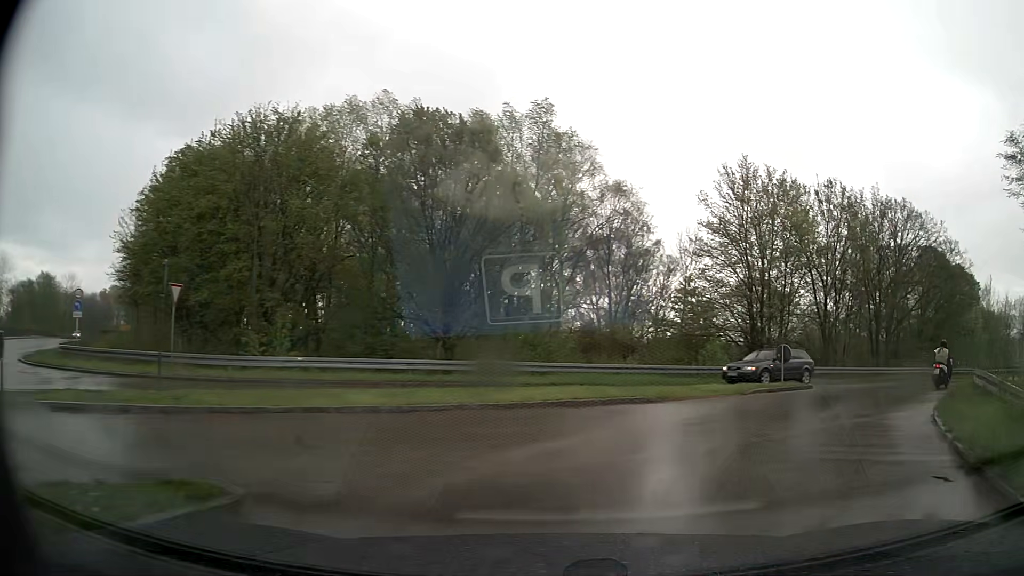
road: primary_link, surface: asphalt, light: Day
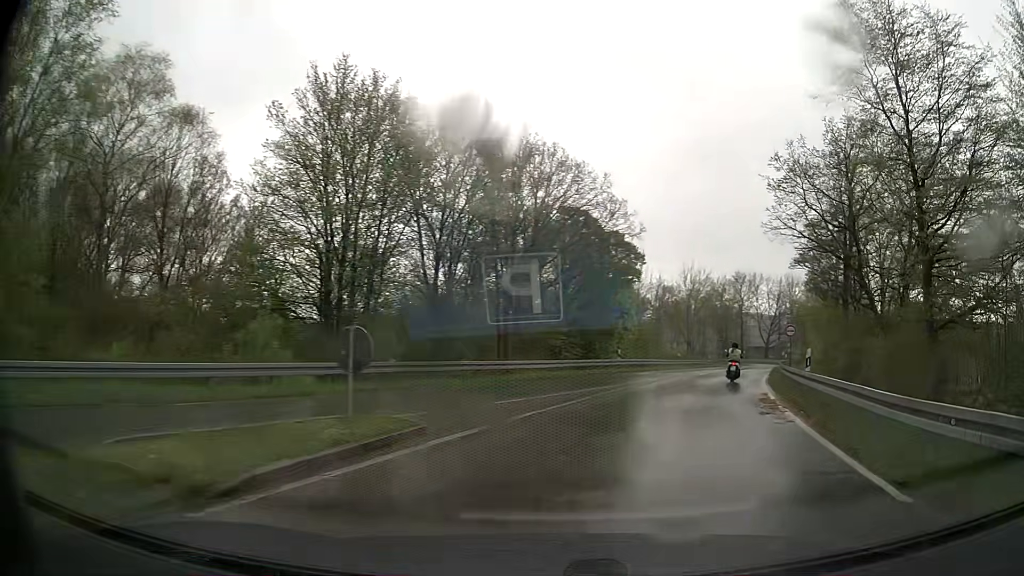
(+3.9, +12.5) m; +34°
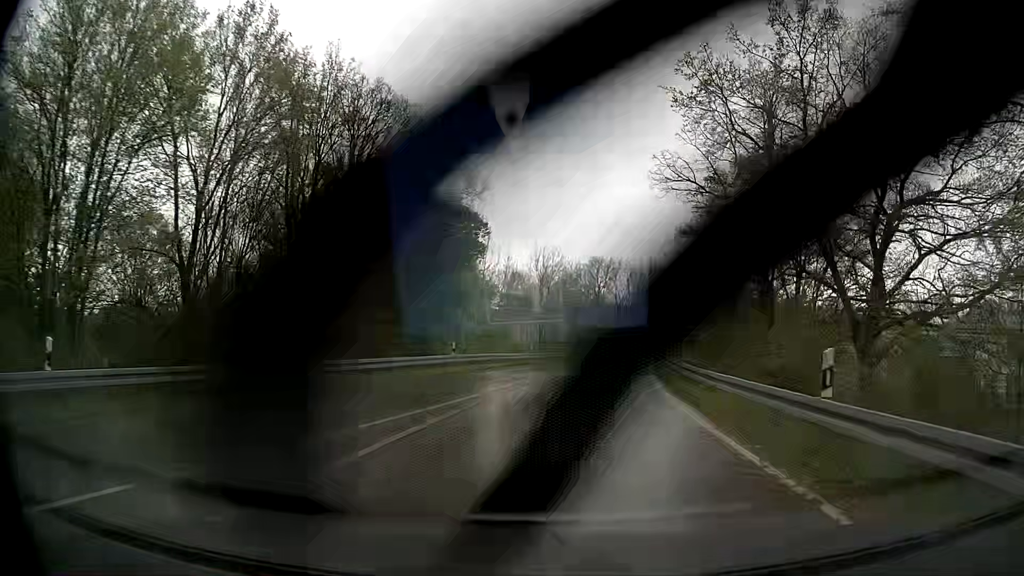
(+1.5, +9.6) m; +13°
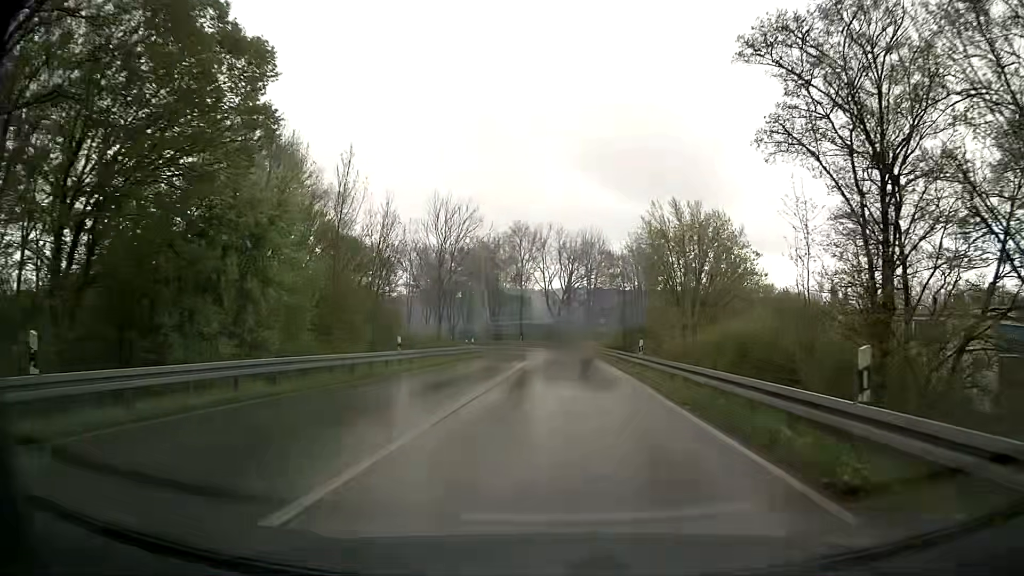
(+1.5, +24.1) m; +7°
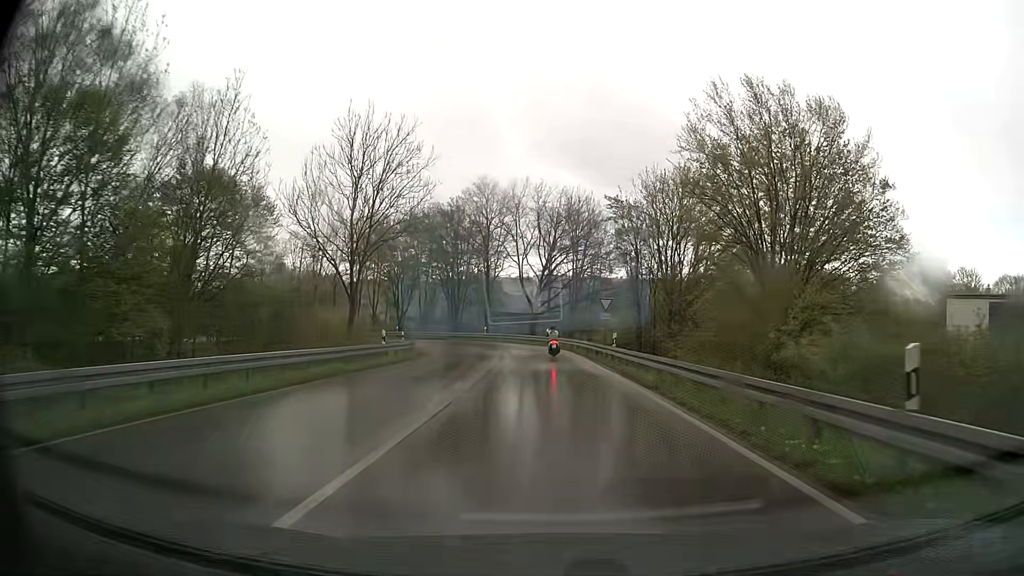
(+0.2, +21.5) m; +2°
(0, +10) (0, +20) (0, +30) (-1, +40) (-3, +50) (-8, +58) (-15, +66) (-23, +71) (-32, +76) (-41, +80) m
